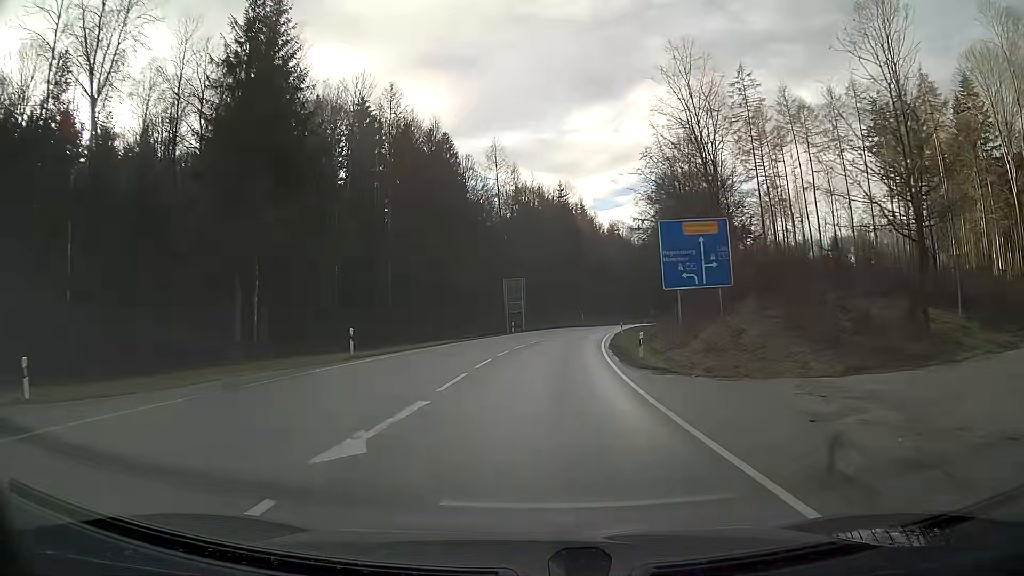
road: secondary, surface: asphalt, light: Day
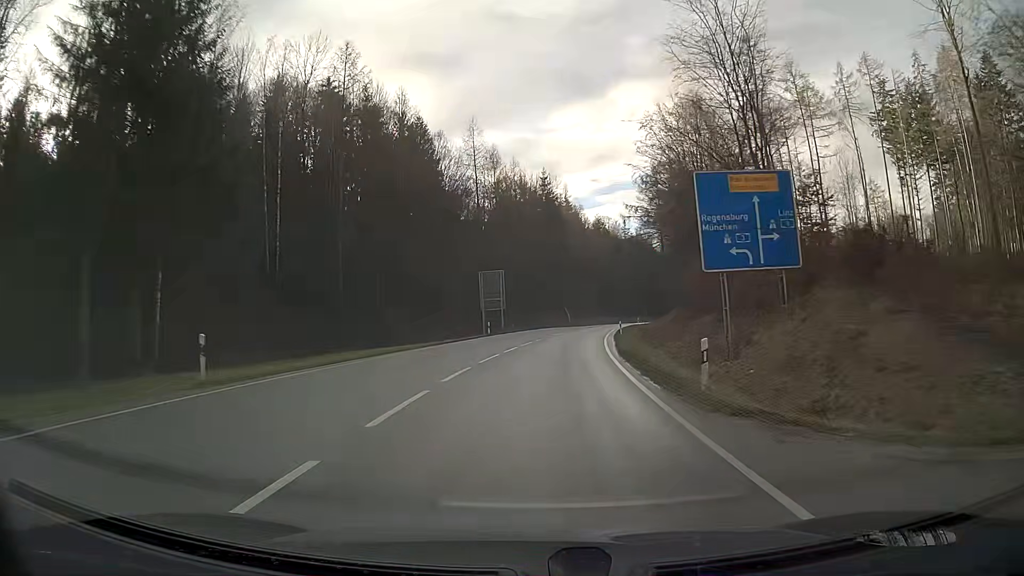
(+0.1, +10.8) m; +1°
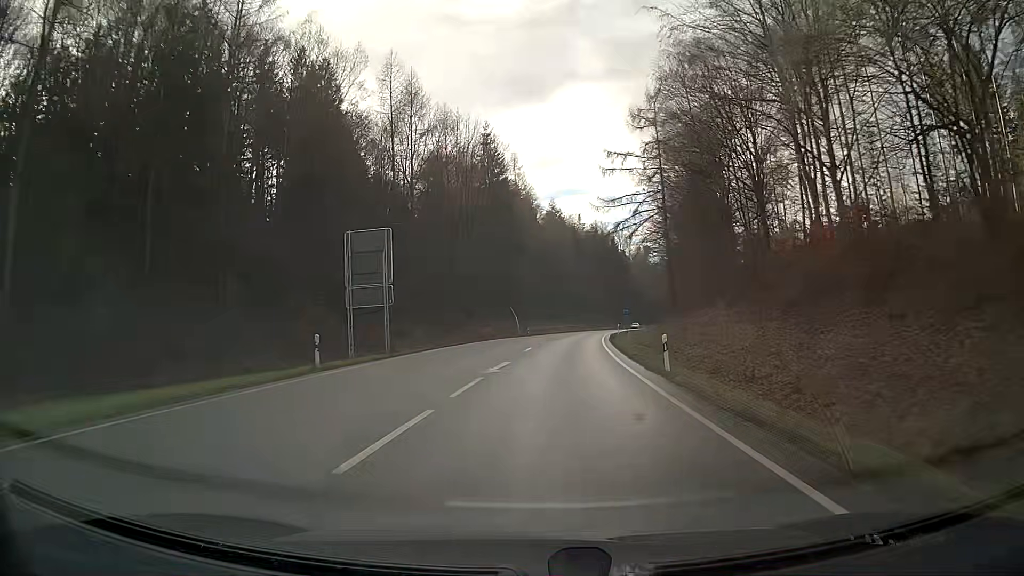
(+1.3, +32.2) m; +5°
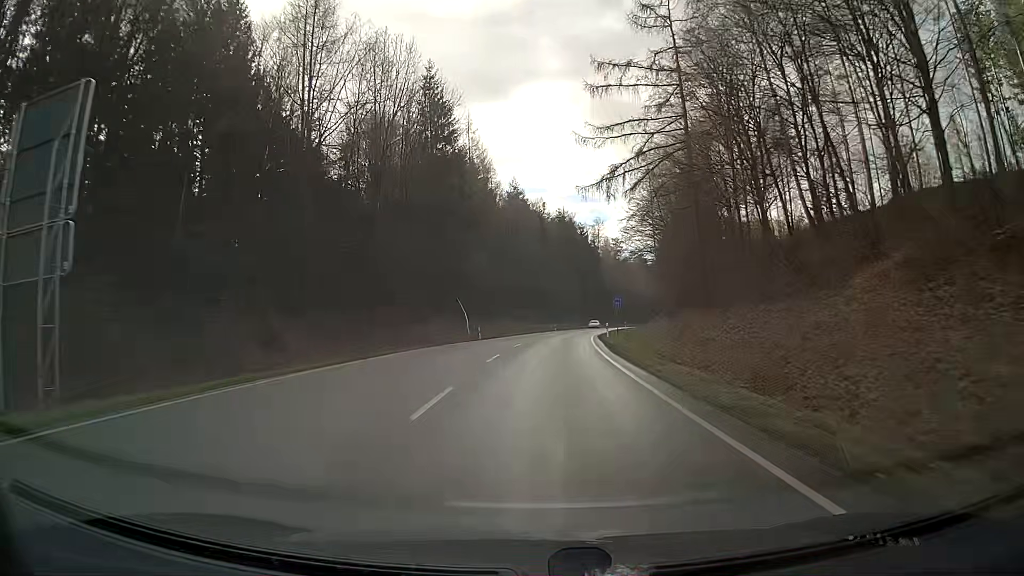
(+0.6, +21.5) m; +3°
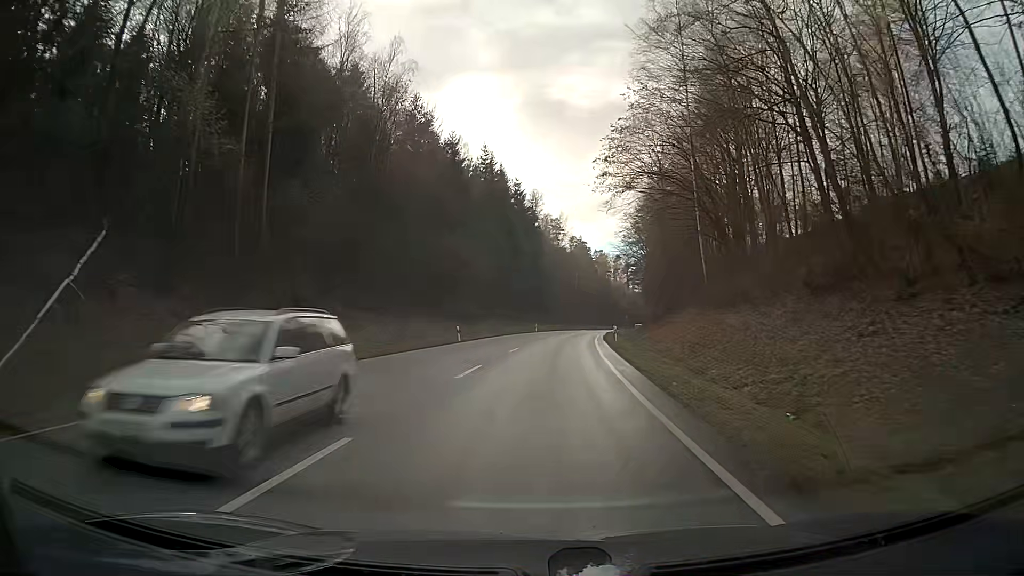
(+2.9, +53.8) m; +6°
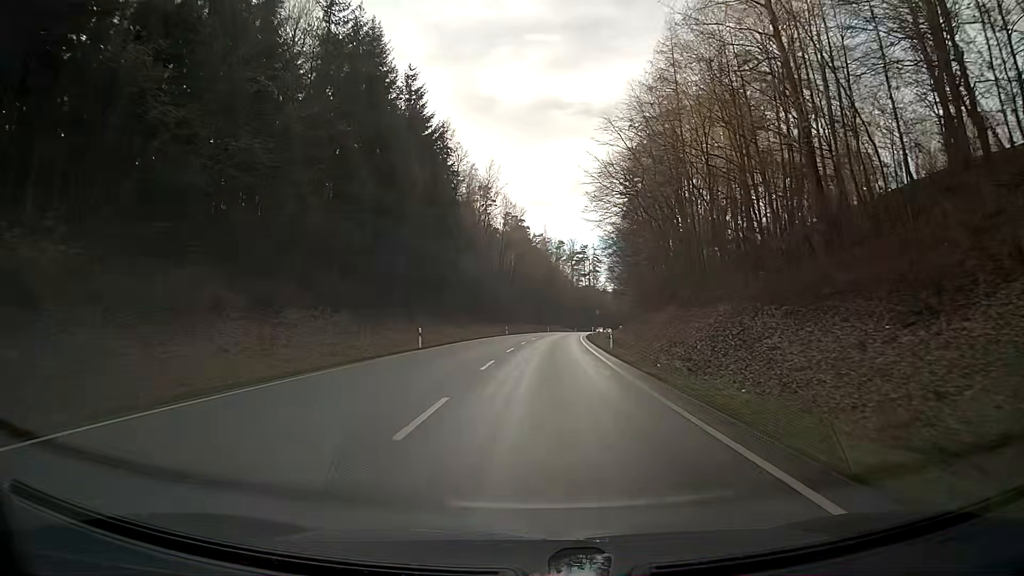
(+2.4, +54.0) m; +5°
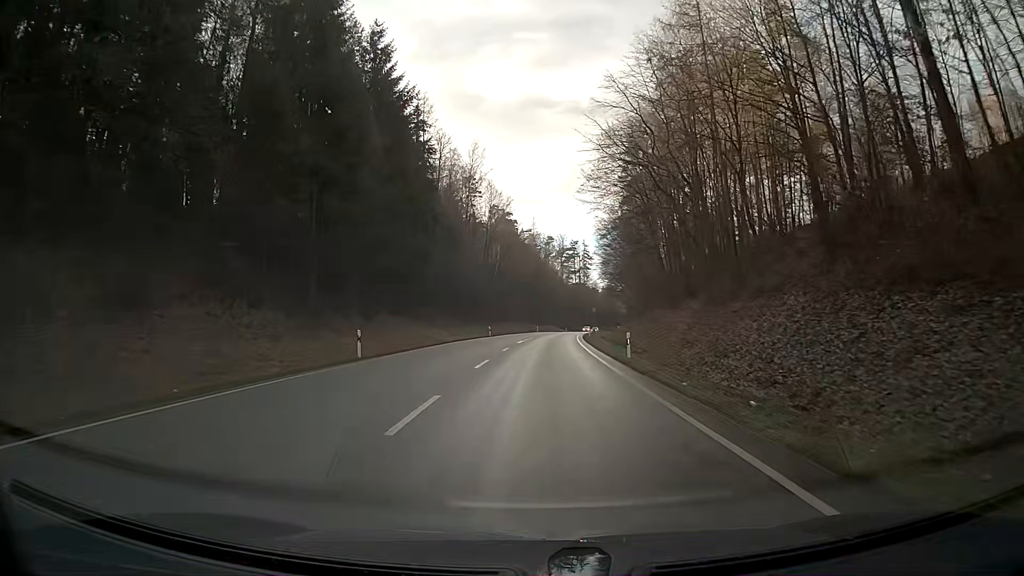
(+0.1, +10.8) m; +1°
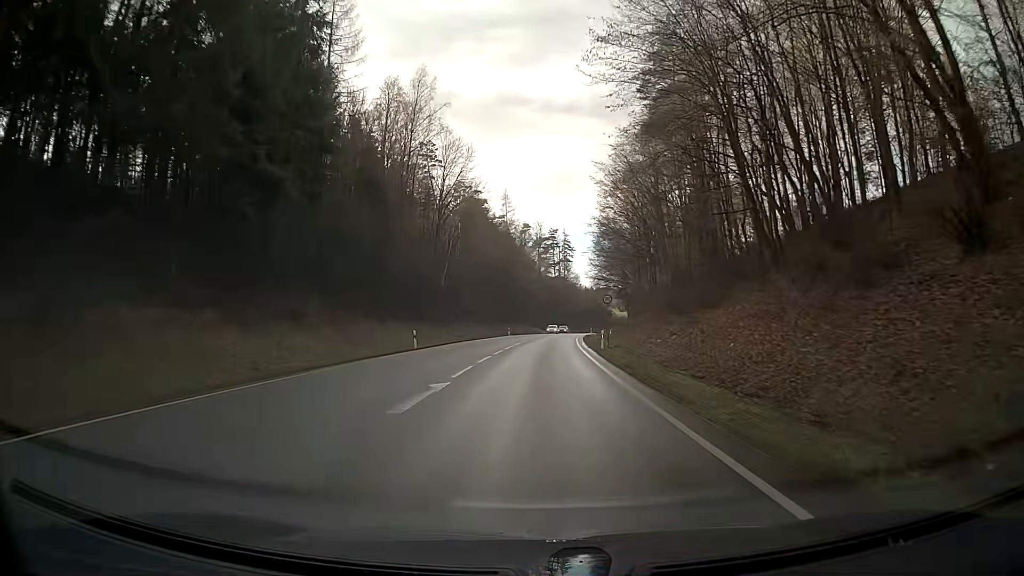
(+0.5, +32.4) m; +2°
